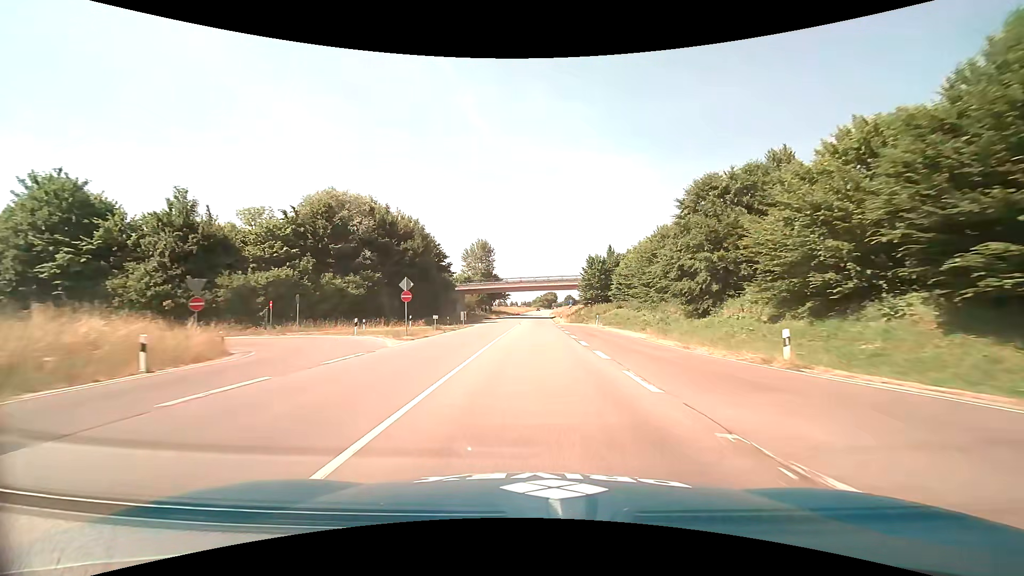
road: primary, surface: asphalt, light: Day
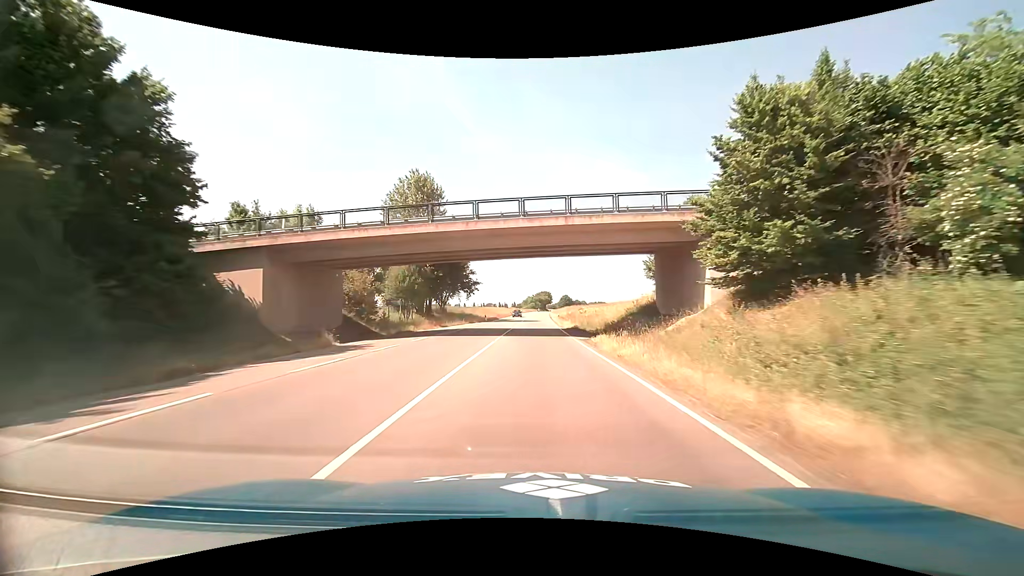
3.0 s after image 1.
(+0.3, +62.1) m; +1°
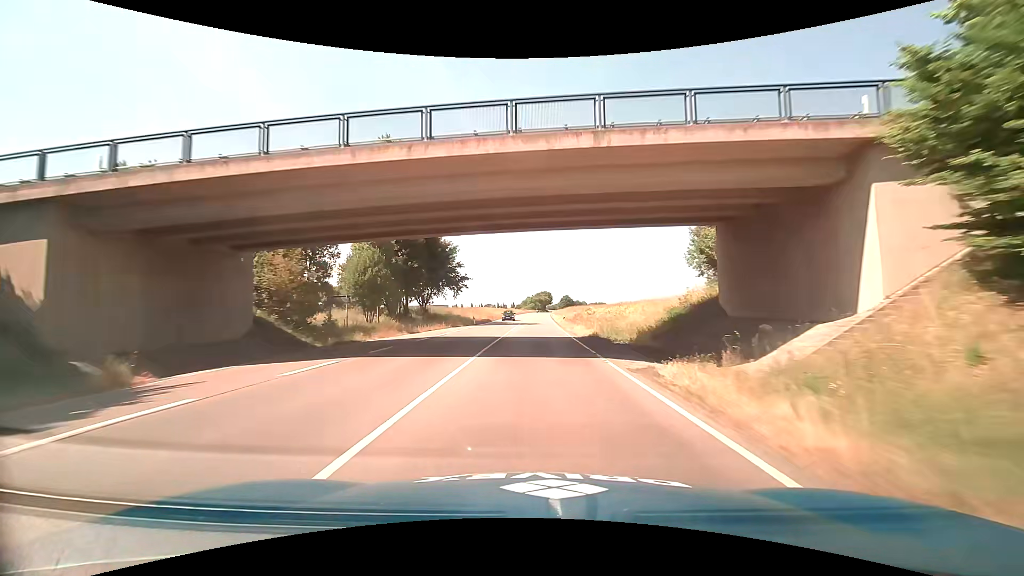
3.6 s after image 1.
(0.0, +12.4) m; 0°
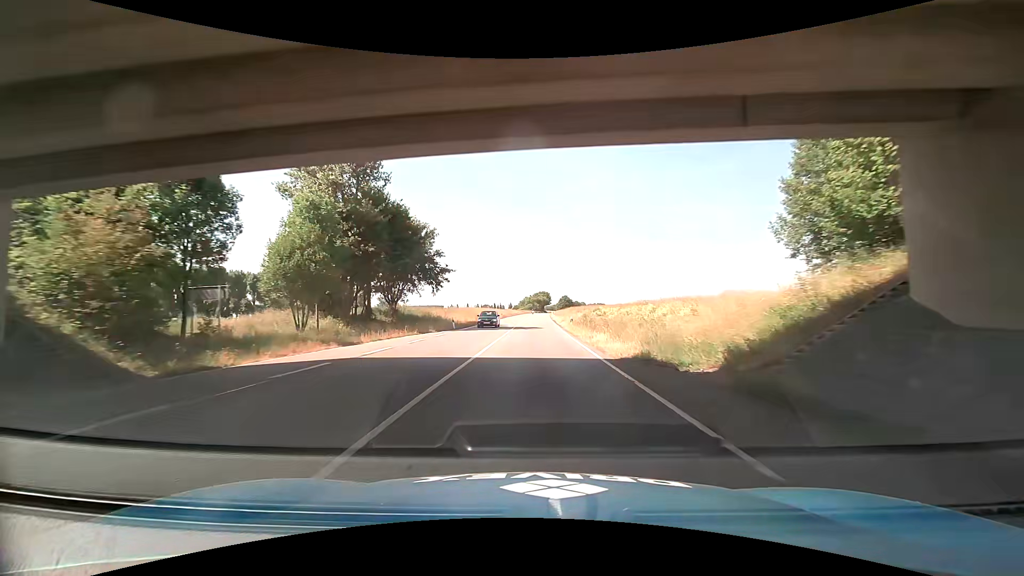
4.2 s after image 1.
(0.0, +12.4) m; 0°
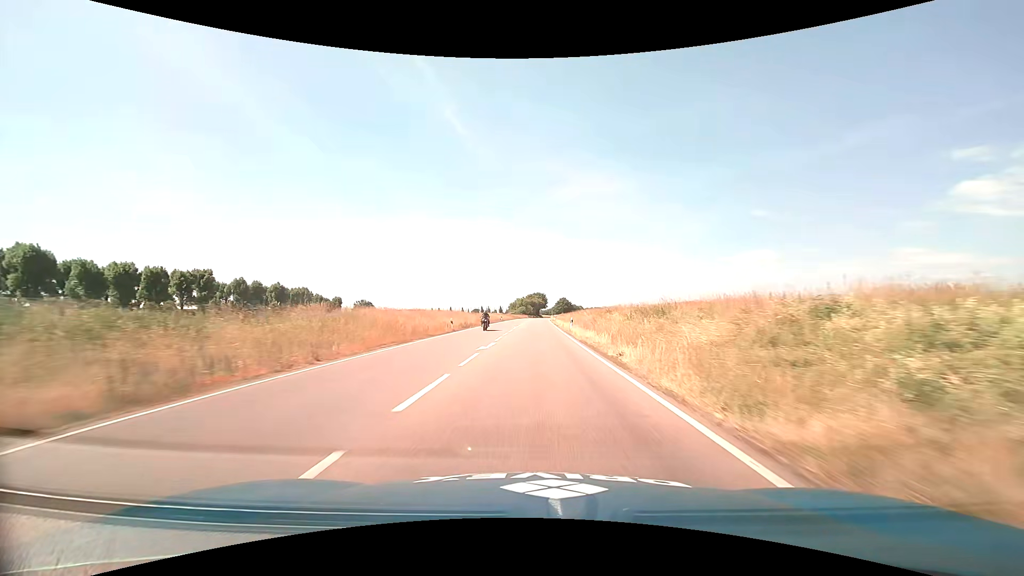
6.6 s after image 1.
(+0.6, +50.2) m; +1°
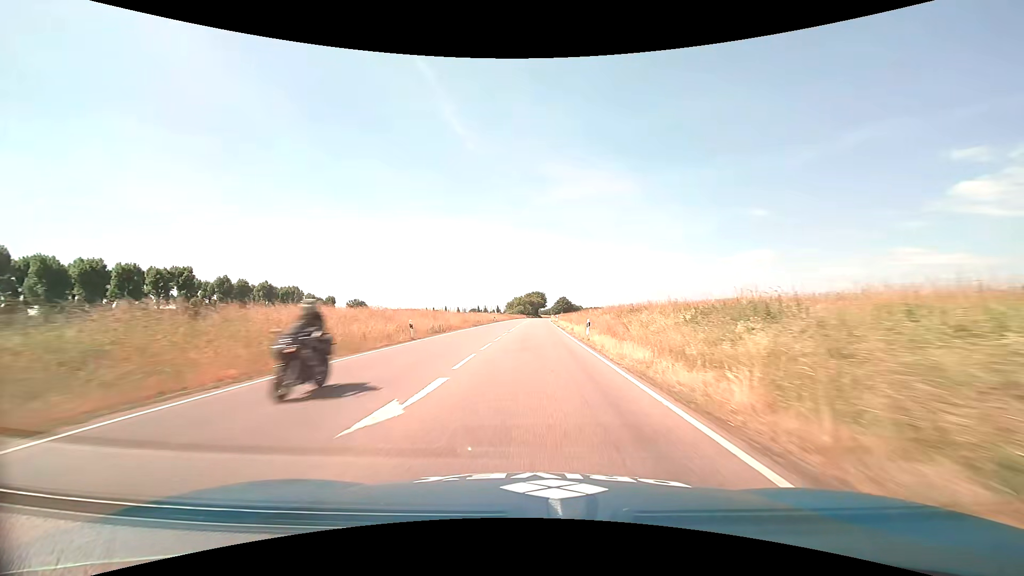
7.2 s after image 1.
(0.0, +12.9) m; 0°
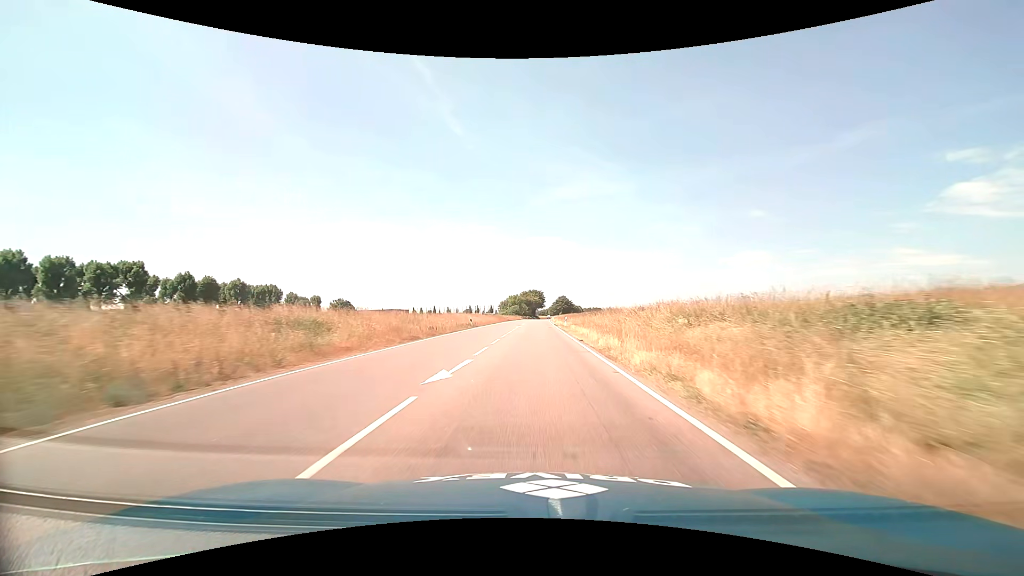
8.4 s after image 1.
(+0.1, +26.2) m; 0°
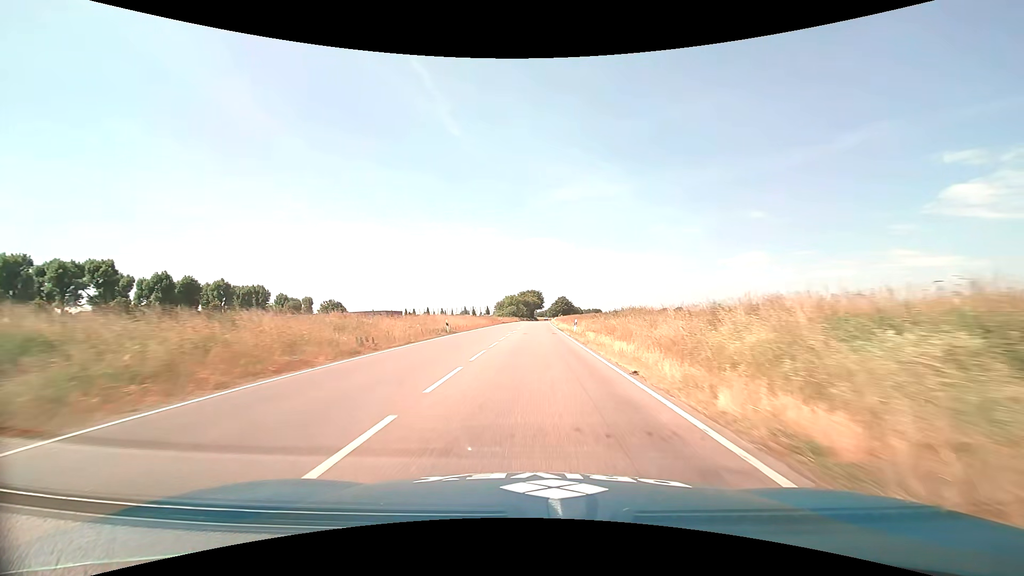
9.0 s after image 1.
(0.0, +13.3) m; 0°
(0, +10) (0, +20) (0, +30) (0, +40) (0, +50) (0, +60) (+1, +70) (+1, +80) (+1, +90) (+1, +100) m
